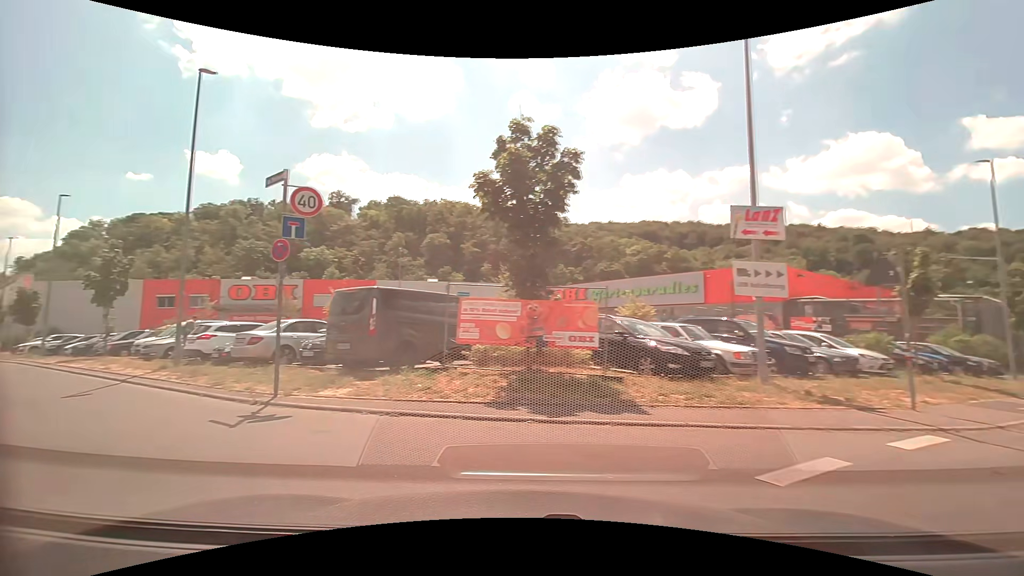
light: Day
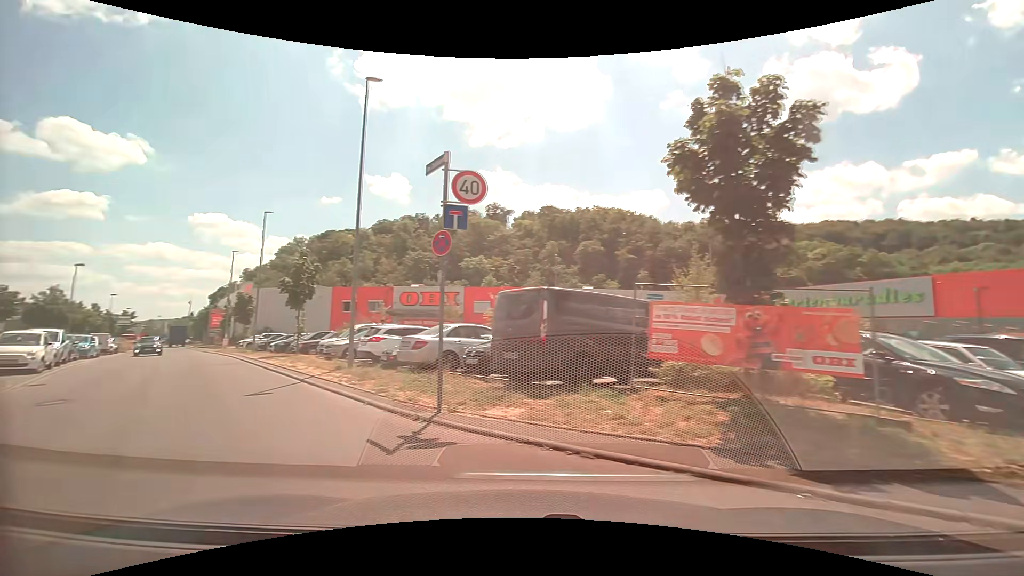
(-0.3, +2.1) m; -17°
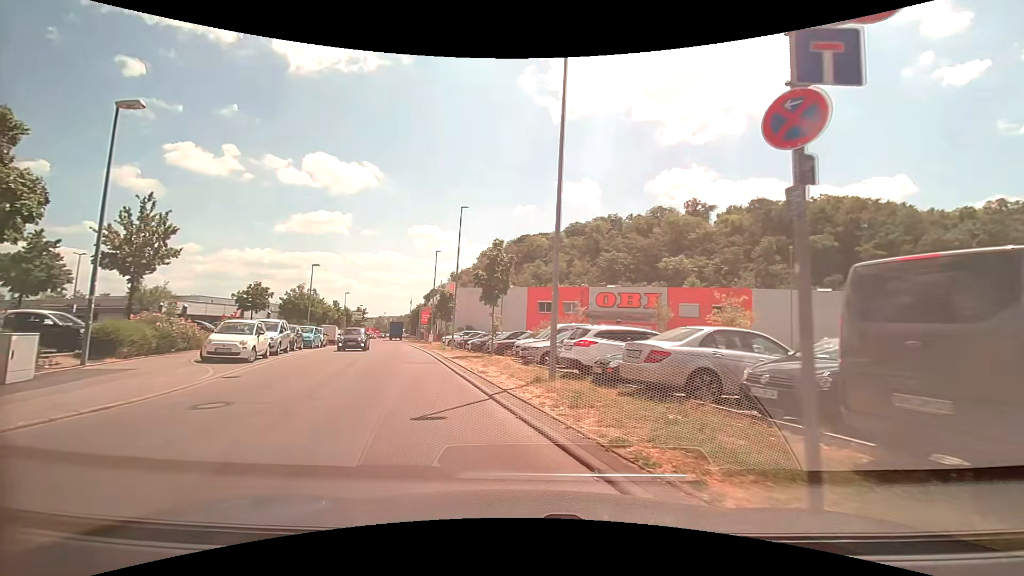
(-1.2, +4.7) m; -23°
